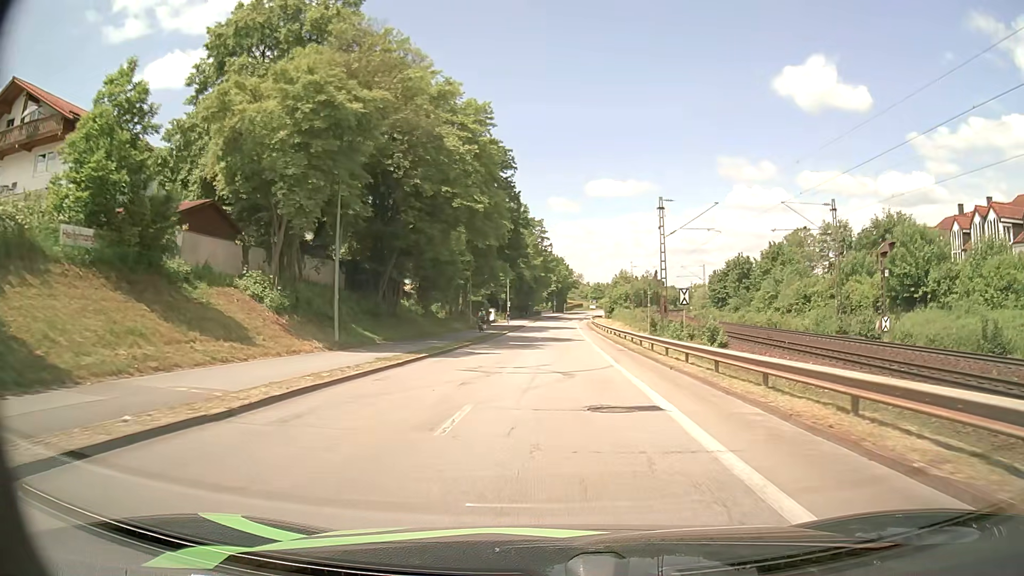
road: unclassified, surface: asphalt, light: Day
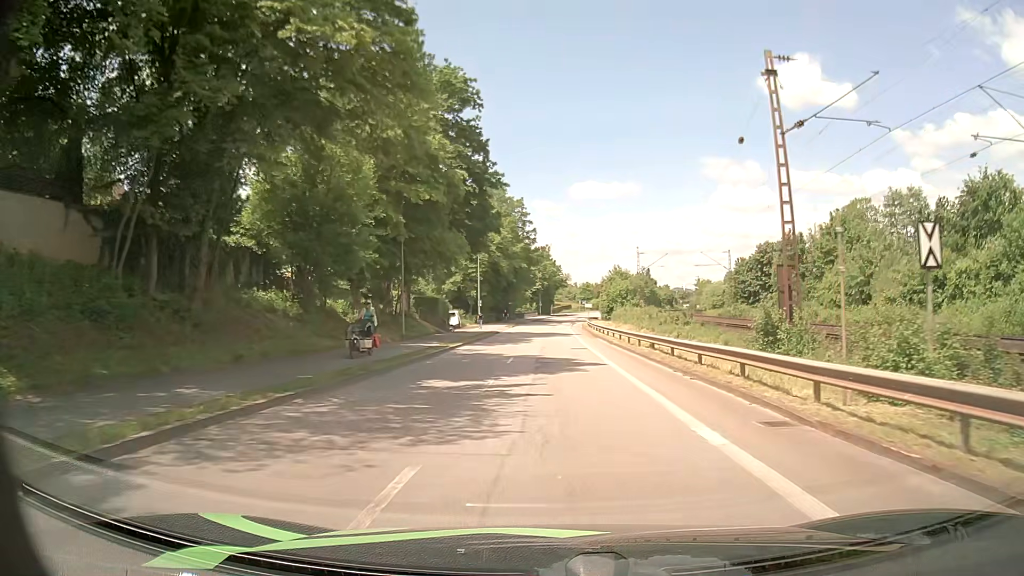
(+0.2, +22.8) m; +1°
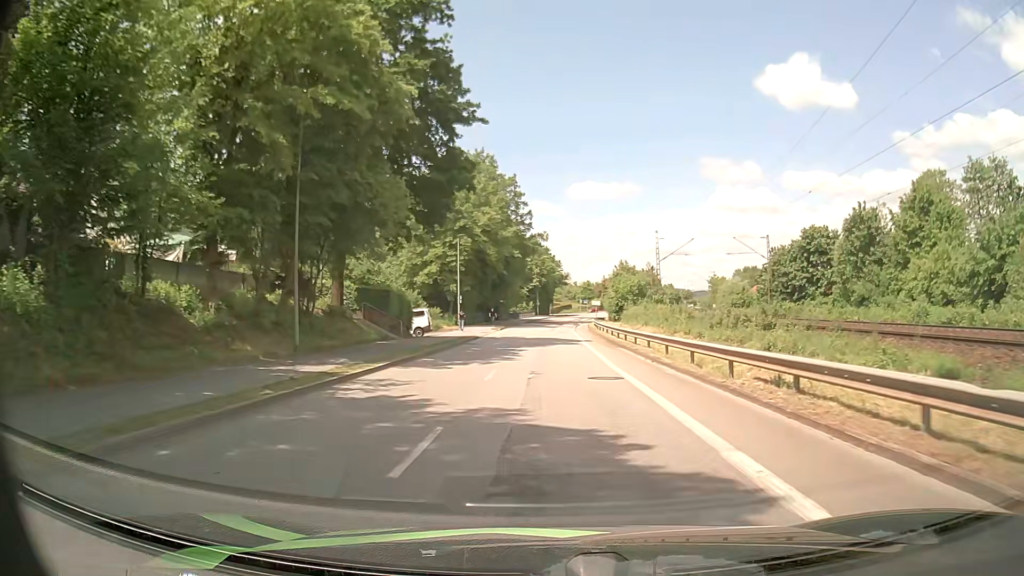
(0.0, +15.4) m; 0°
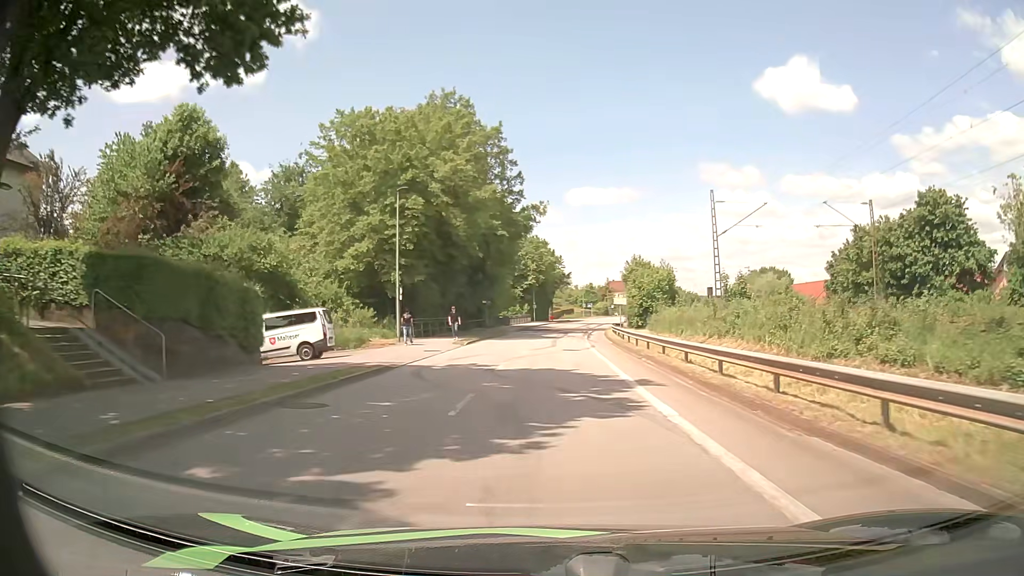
(-0.1, +23.3) m; 0°
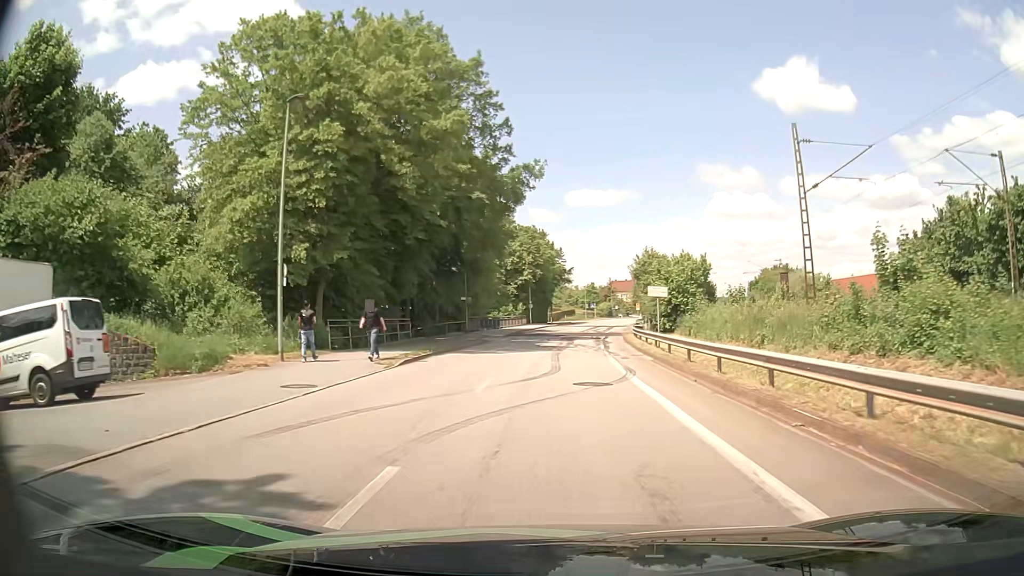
(+0.1, +15.6) m; 0°
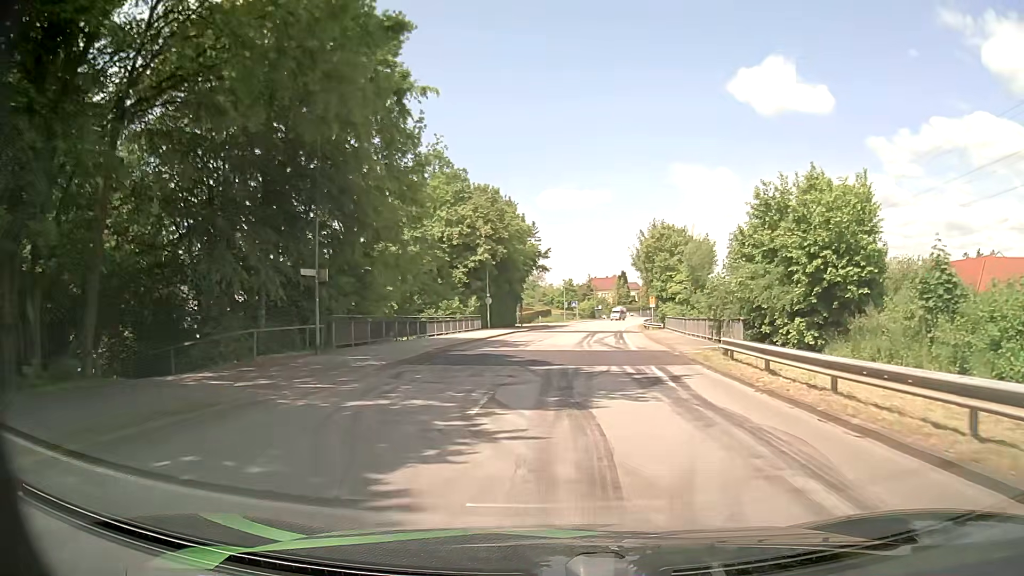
(+0.6, +30.2) m; +2°
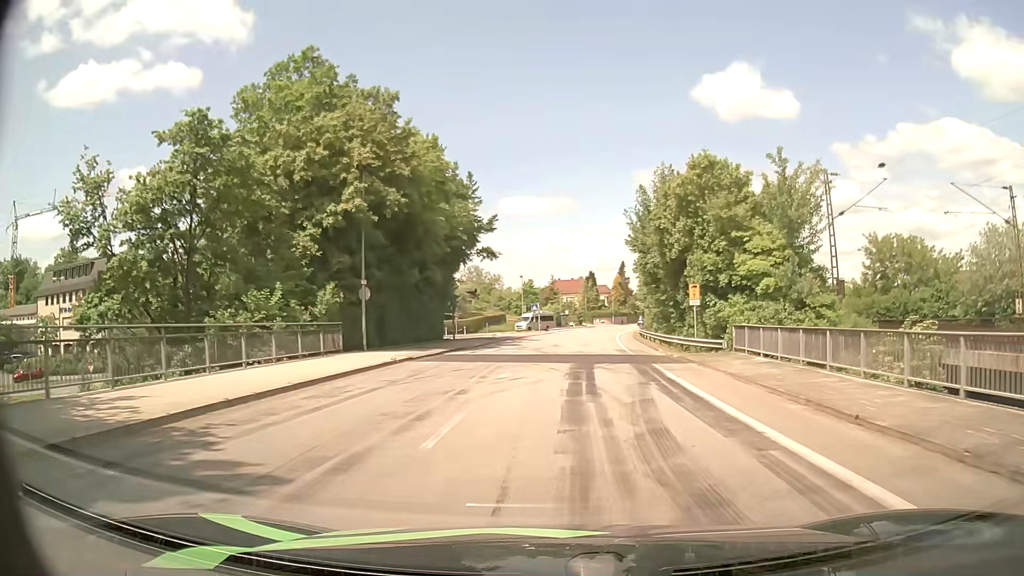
(+1.2, +29.4) m; +4°
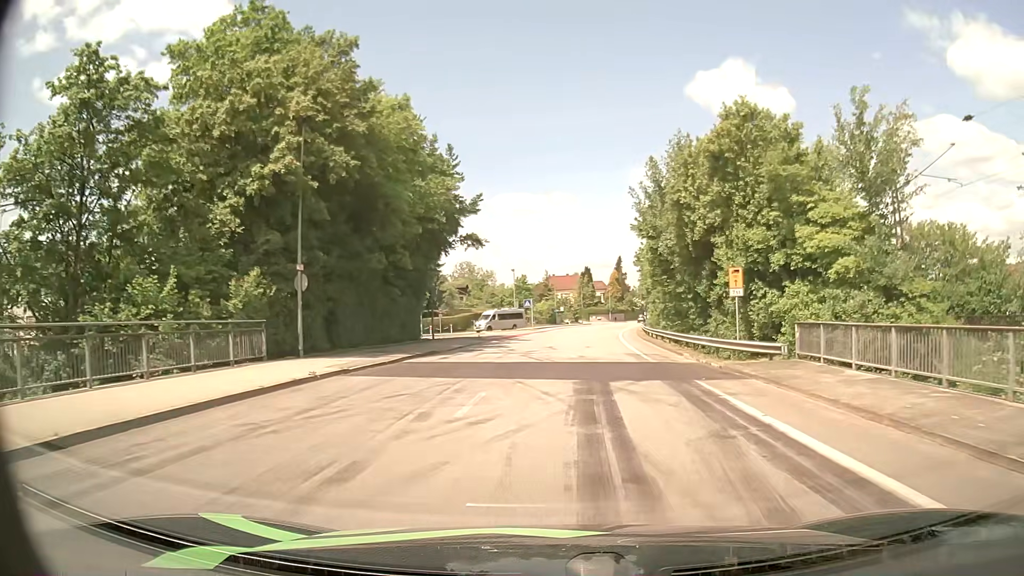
(0.0, +7.1) m; 0°
(0, +10) (0, +20) (+1, +30) (+1, +40) (+2, +50) (+3, +60) (-1, +69) (-10, +73) (-20, +71) (-28, +65) m
